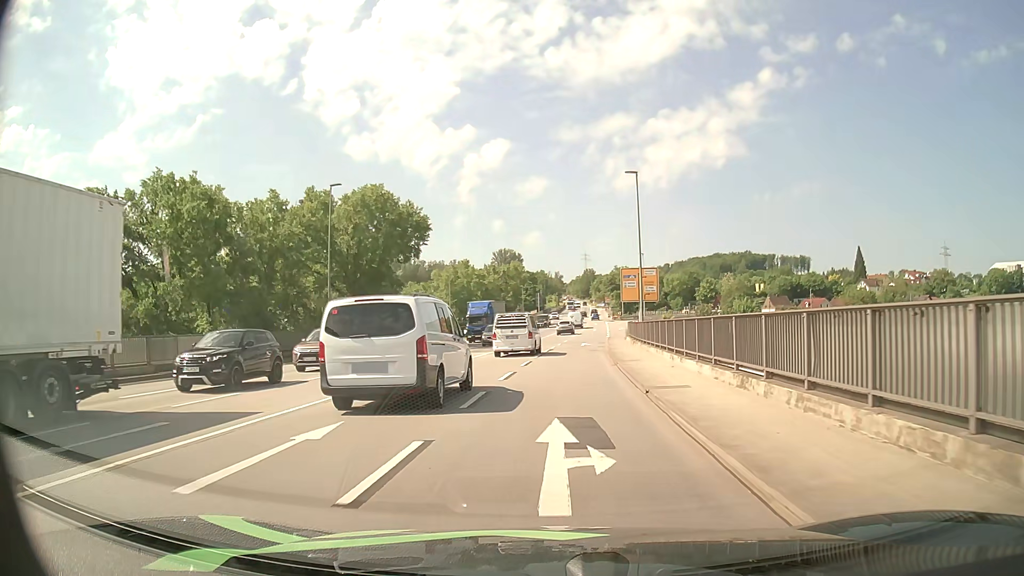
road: primary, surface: asphalt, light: Day
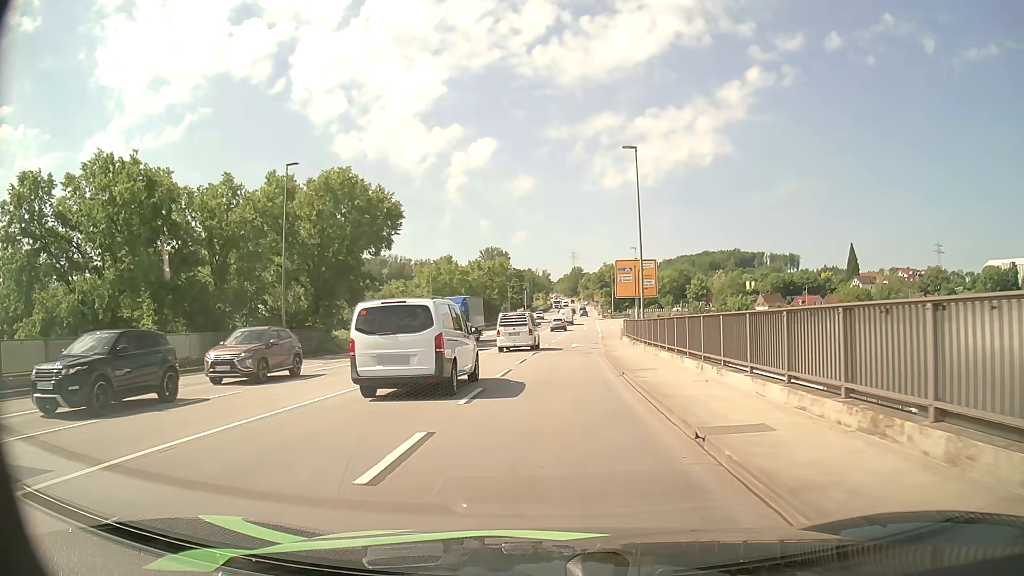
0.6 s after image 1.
(+0.1, +5.6) m; +1°
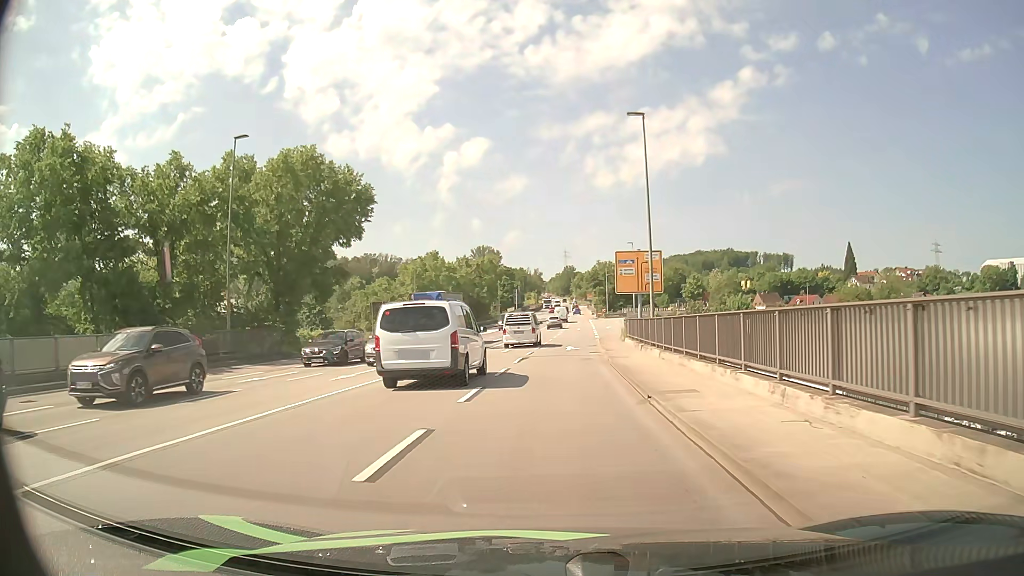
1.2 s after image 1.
(0.0, +5.9) m; +1°
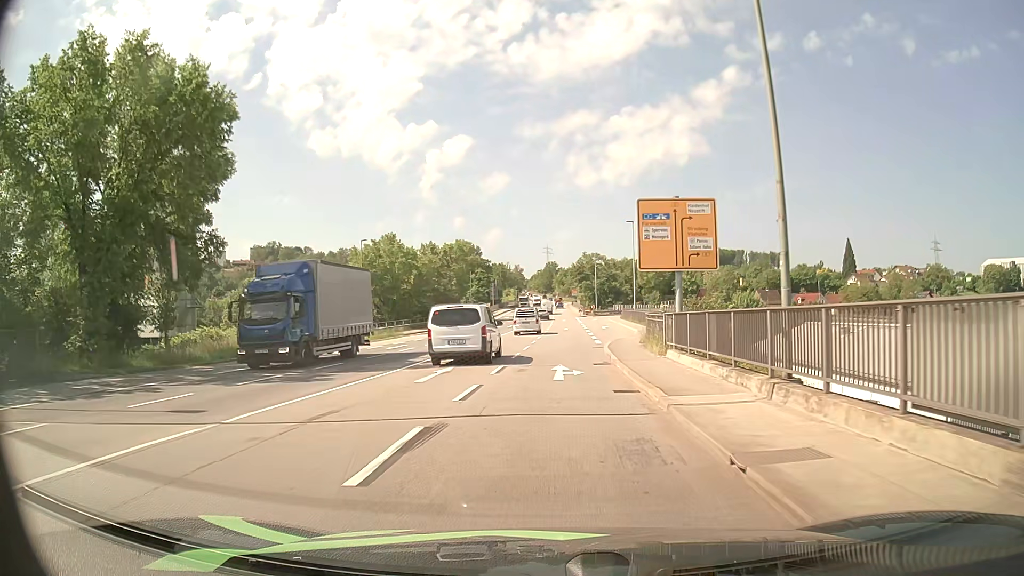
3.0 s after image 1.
(+0.2, +18.2) m; +2°
